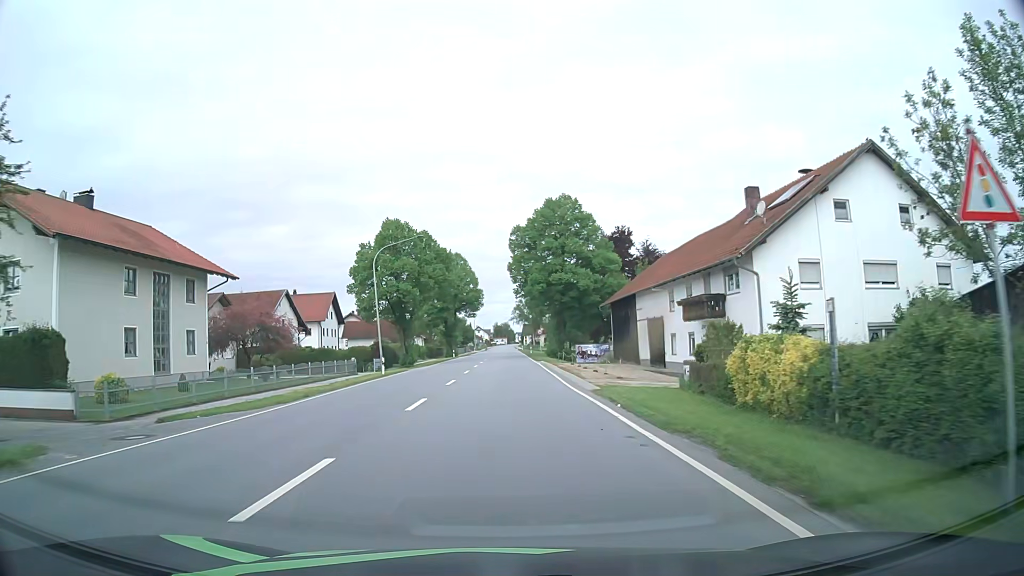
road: primary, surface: asphalt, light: Day
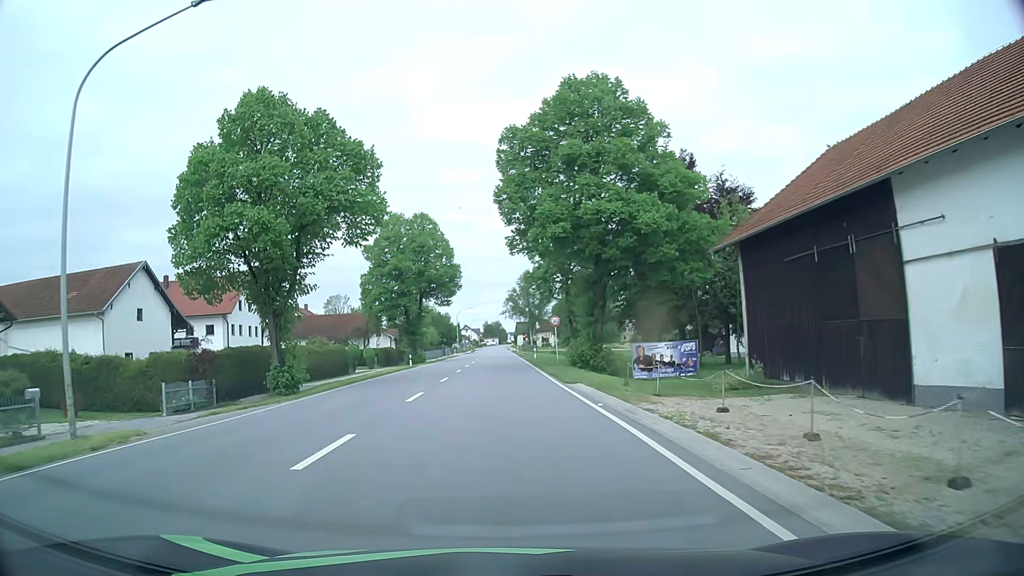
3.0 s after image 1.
(-0.1, +33.9) m; 0°
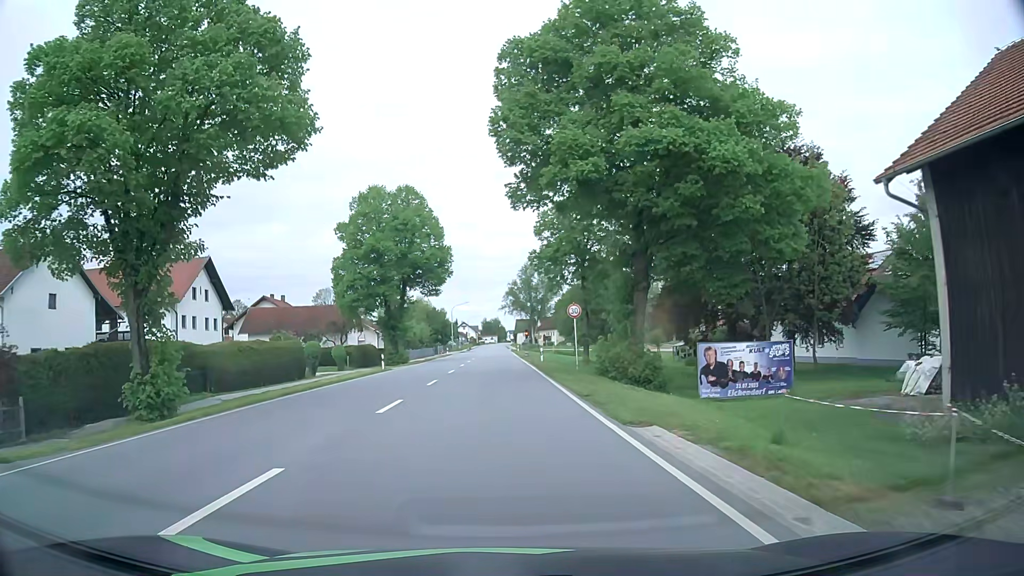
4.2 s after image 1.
(0.0, +12.0) m; 0°
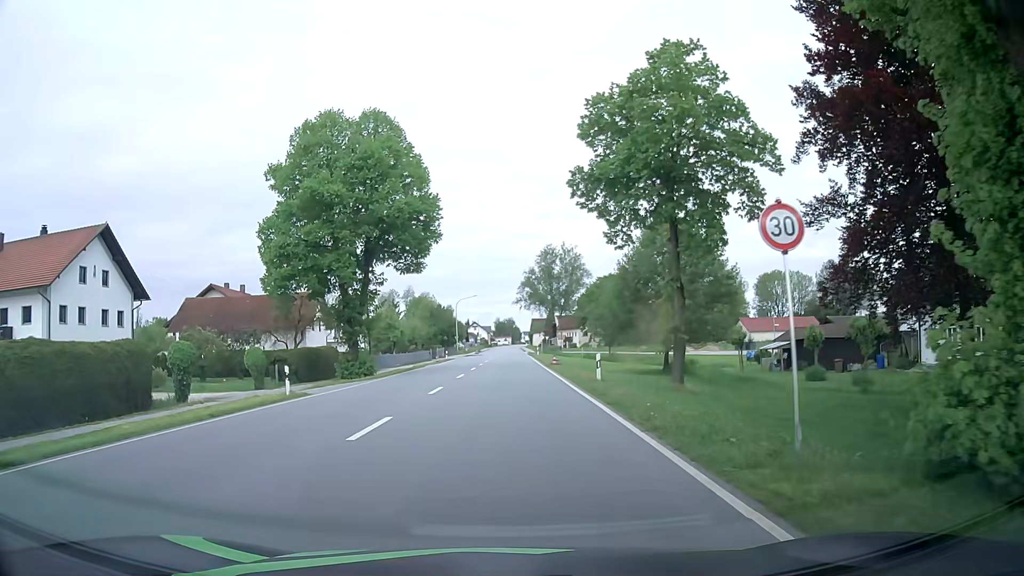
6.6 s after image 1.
(-0.3, +21.5) m; -1°
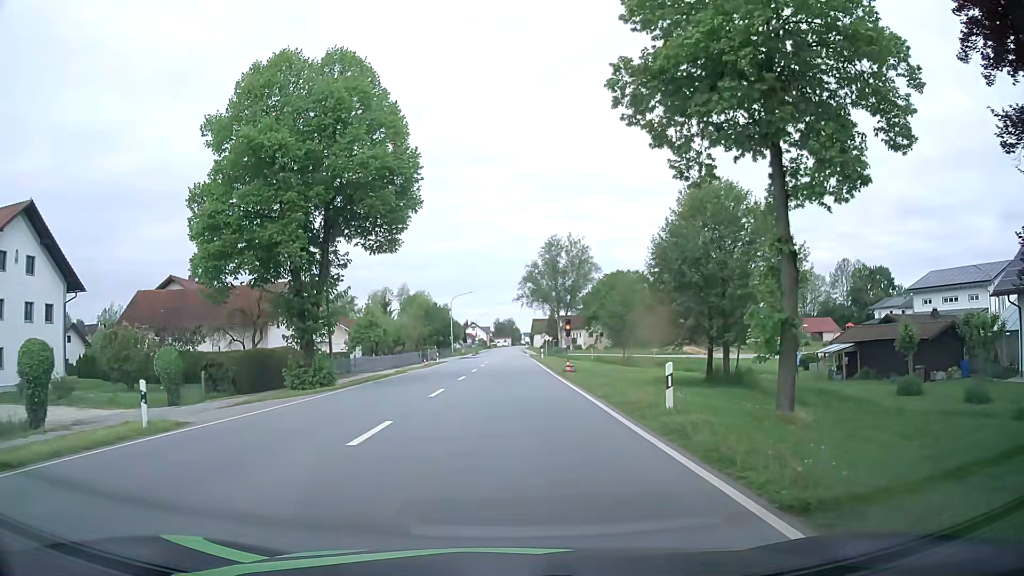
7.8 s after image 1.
(-0.1, +9.5) m; 0°
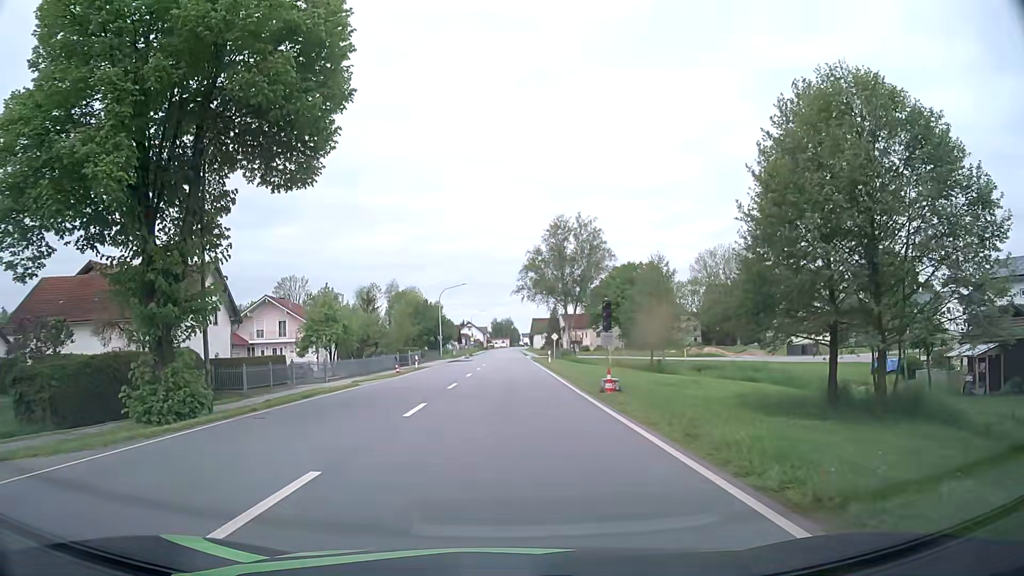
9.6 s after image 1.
(0.0, +13.9) m; 0°
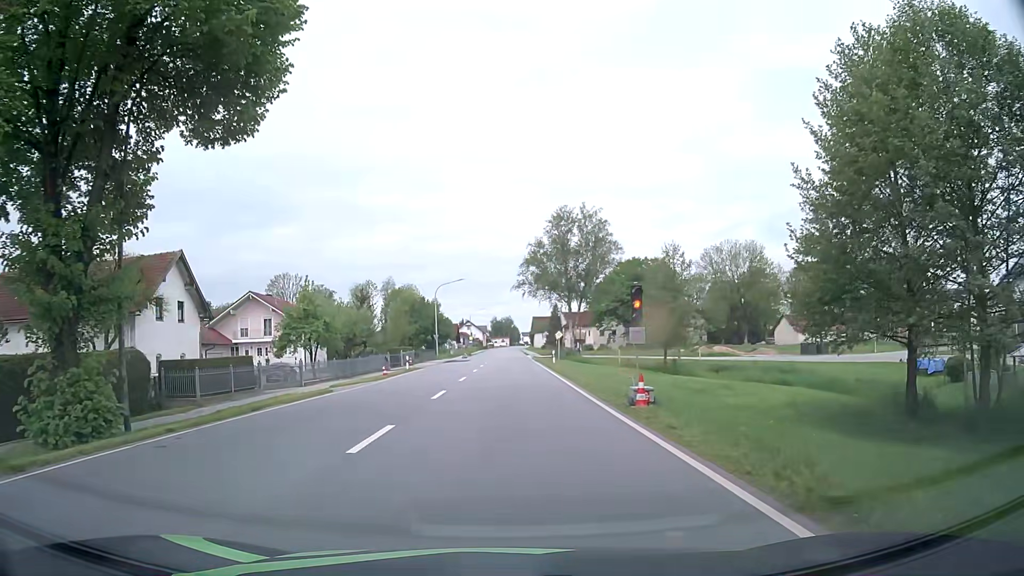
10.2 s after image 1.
(0.0, +4.7) m; 0°
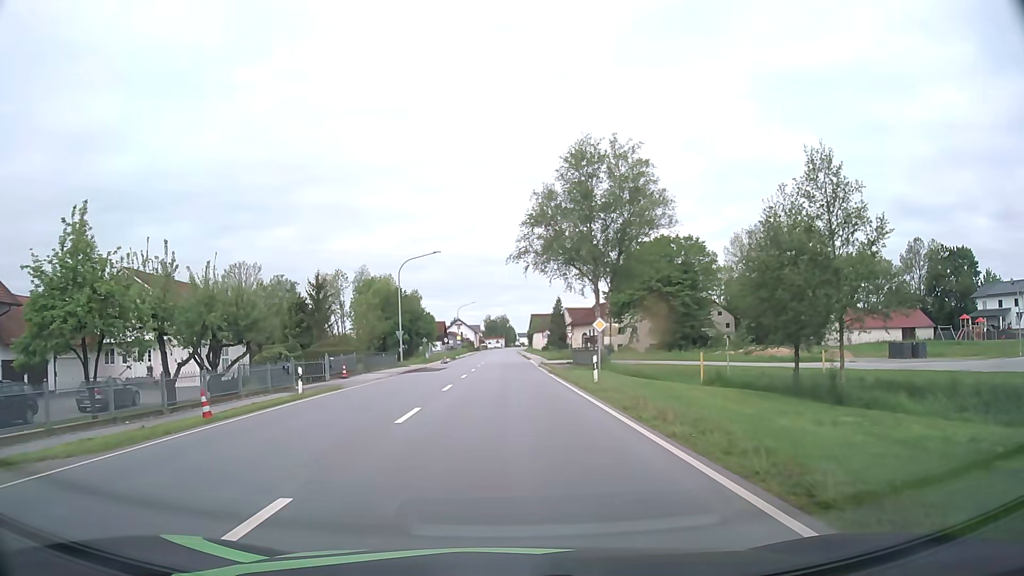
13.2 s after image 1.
(+0.1, +23.8) m; +1°
(0, +10) (0, +20) (0, +30) (0, +40) (0, +50) (0, +60) (0, +70) (0, +80) (-1, +90) (-1, +100) m
